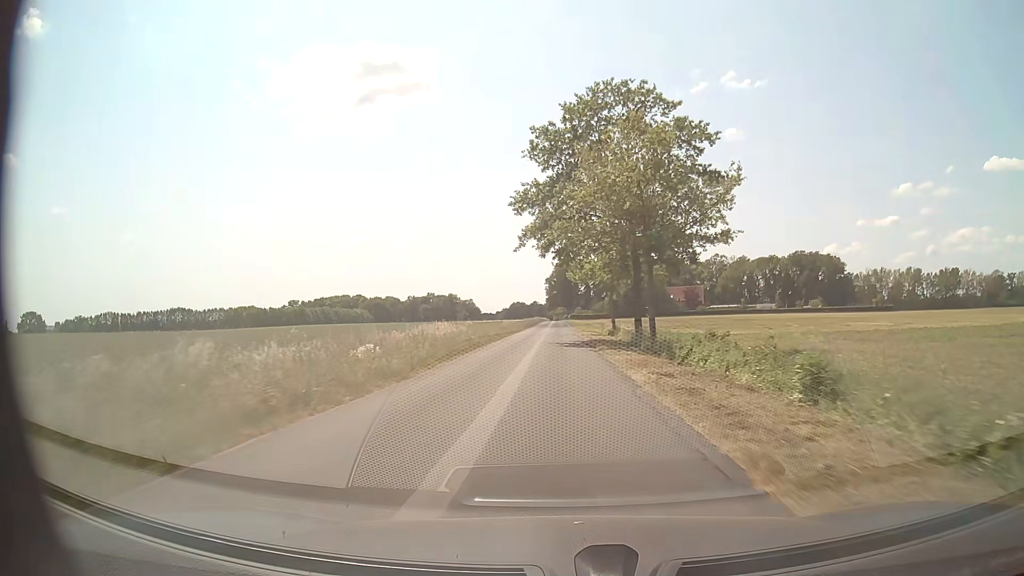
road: residential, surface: paved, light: Day
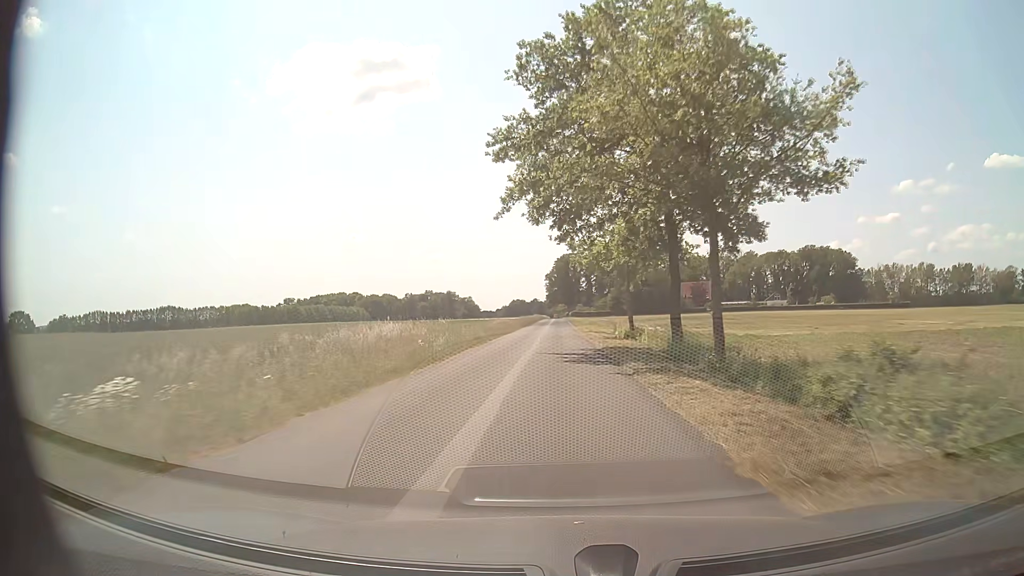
(0.0, +11.7) m; 0°
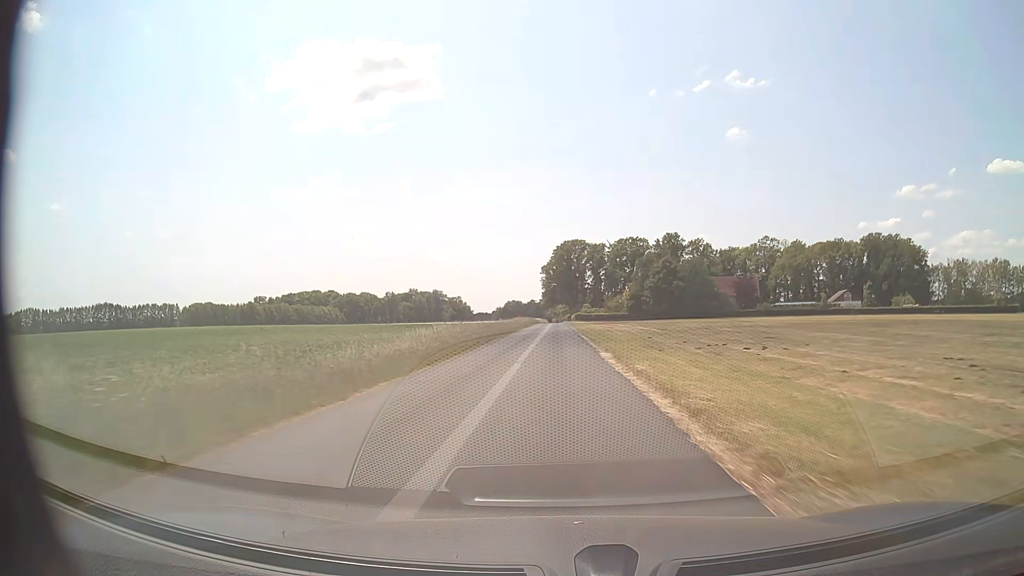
(+0.1, +60.0) m; 0°
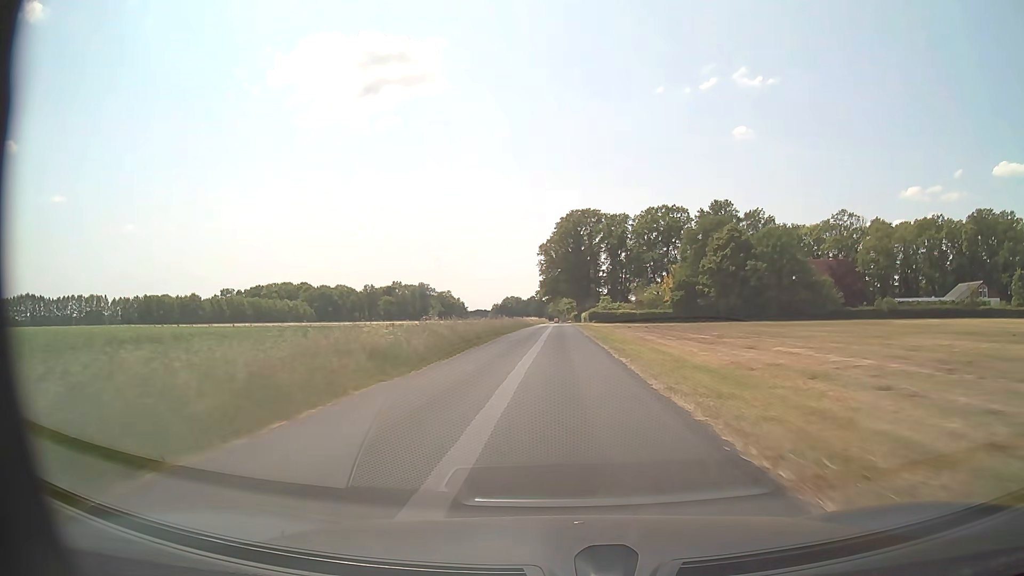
(-0.1, +61.8) m; 0°
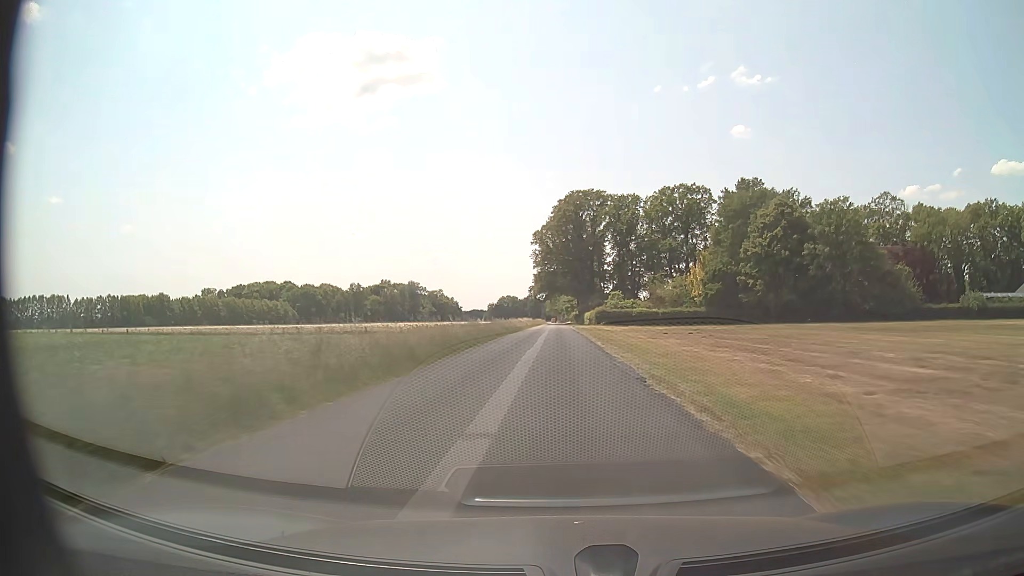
(0.0, +25.0) m; 0°
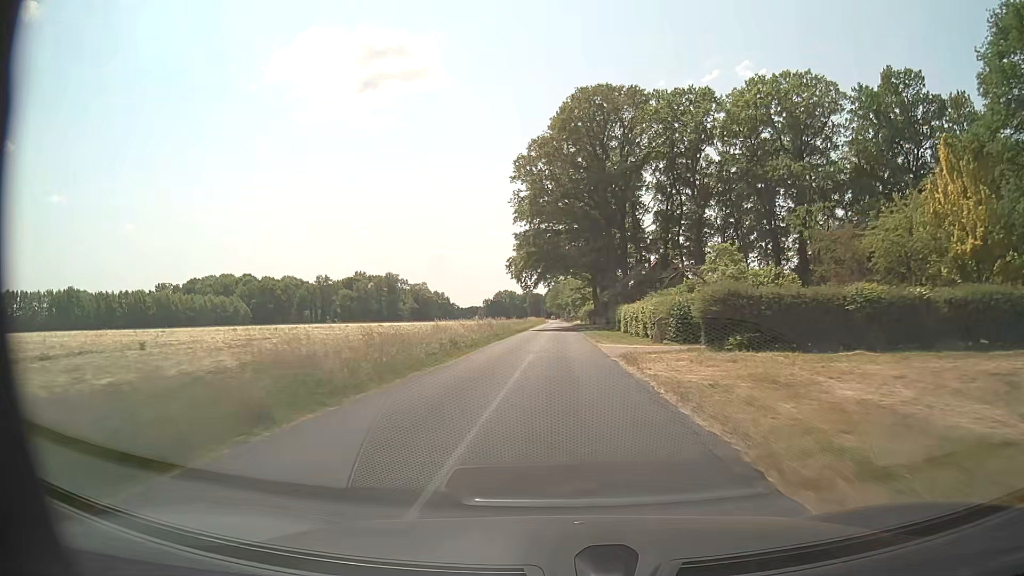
(0.0, +61.6) m; -1°
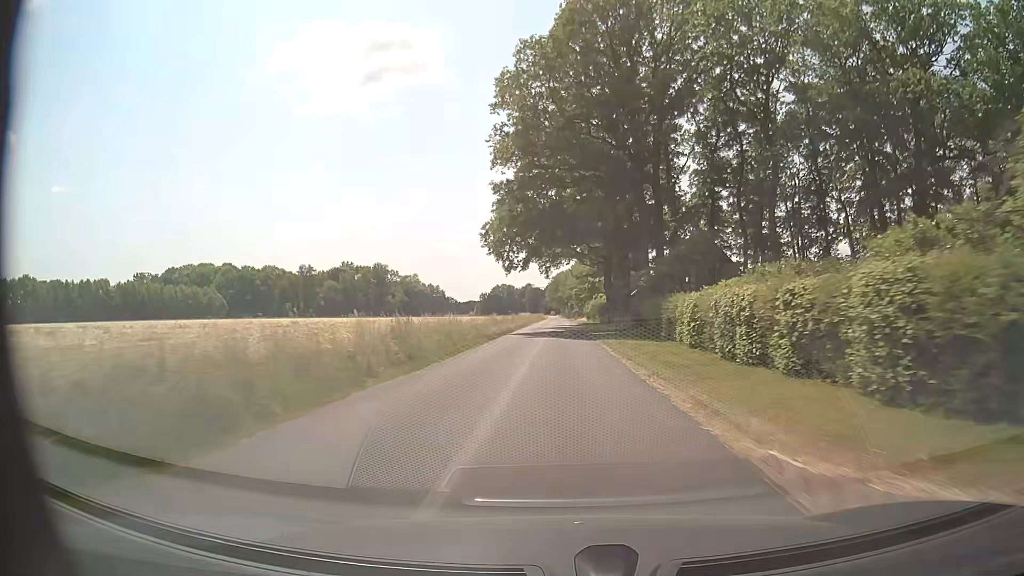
(0.0, +24.4) m; 0°
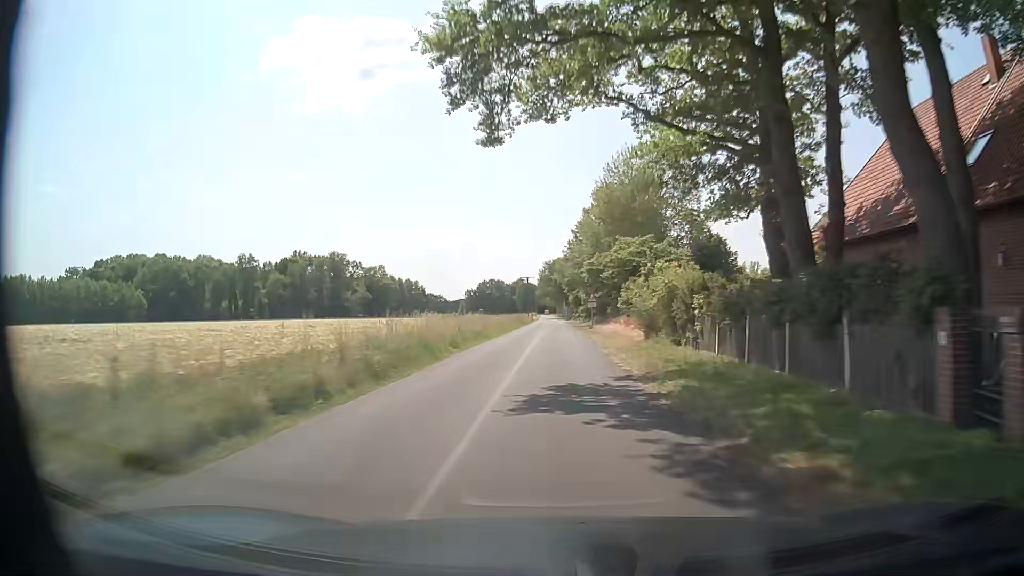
(+0.2, +60.7) m; +1°
(0, +10) (0, +20) (0, +30) (0, +40) (0, +50) (0, +60) (-1, +70) (-1, +80) (-1, +90) (-1, +100) m
